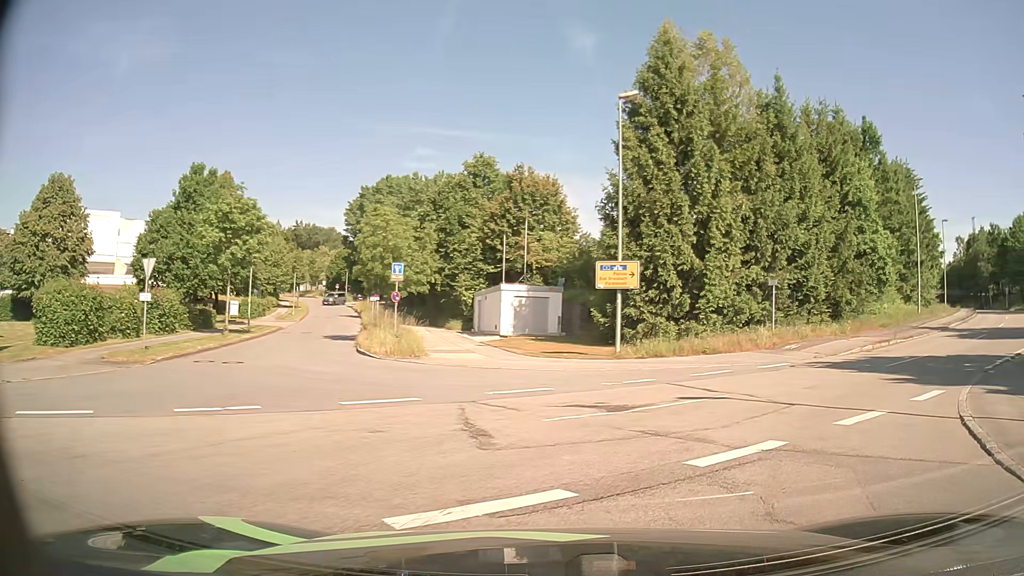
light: Day
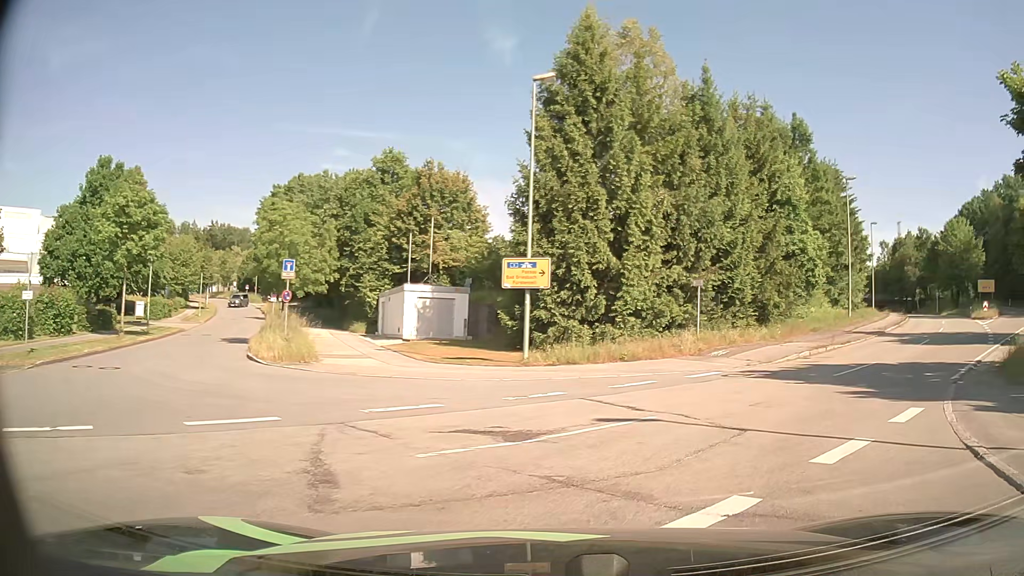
(+0.2, +2.4) m; +9°
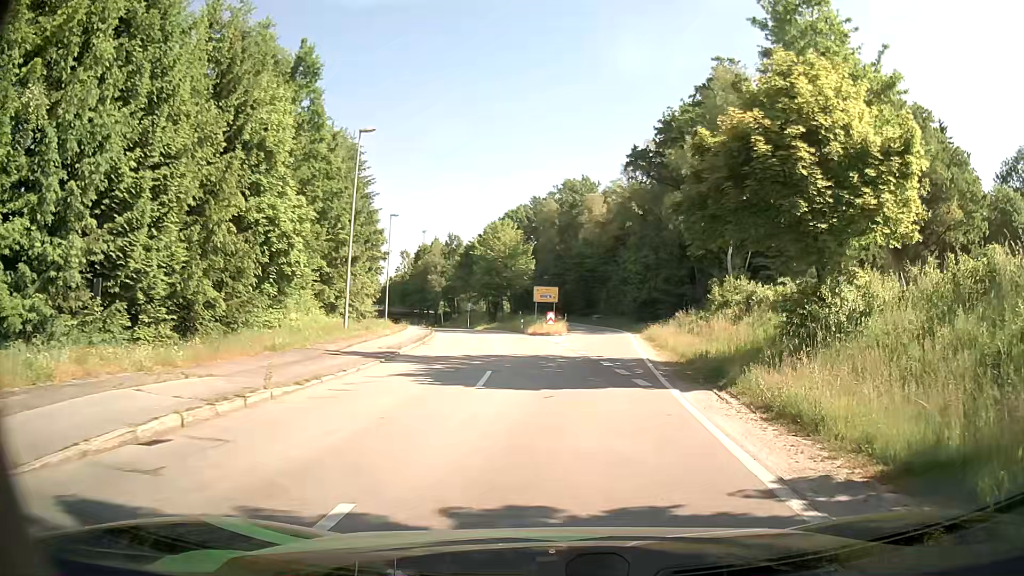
(+6.4, +14.5) m; +41°
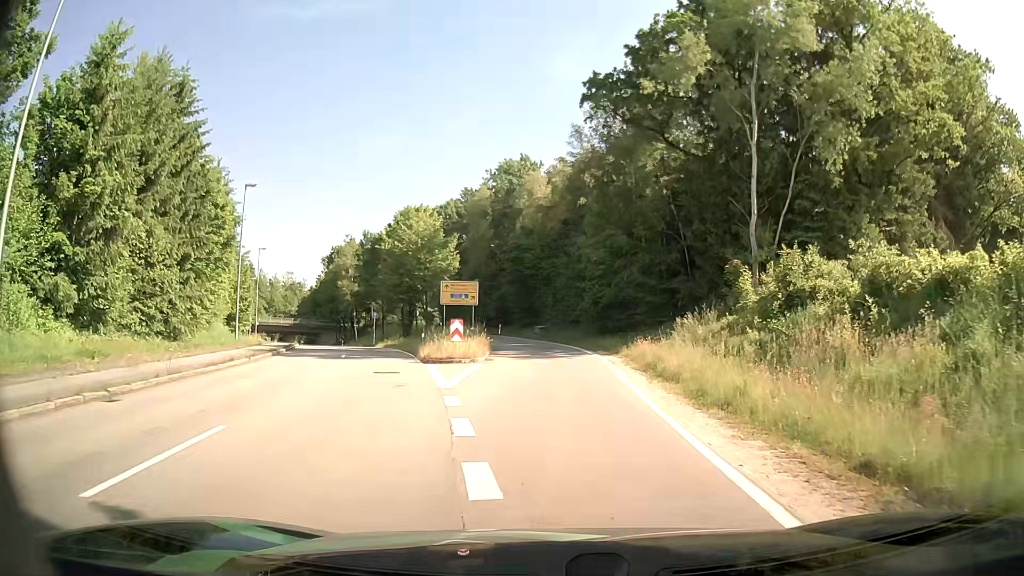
(+1.3, +20.4) m; +5°
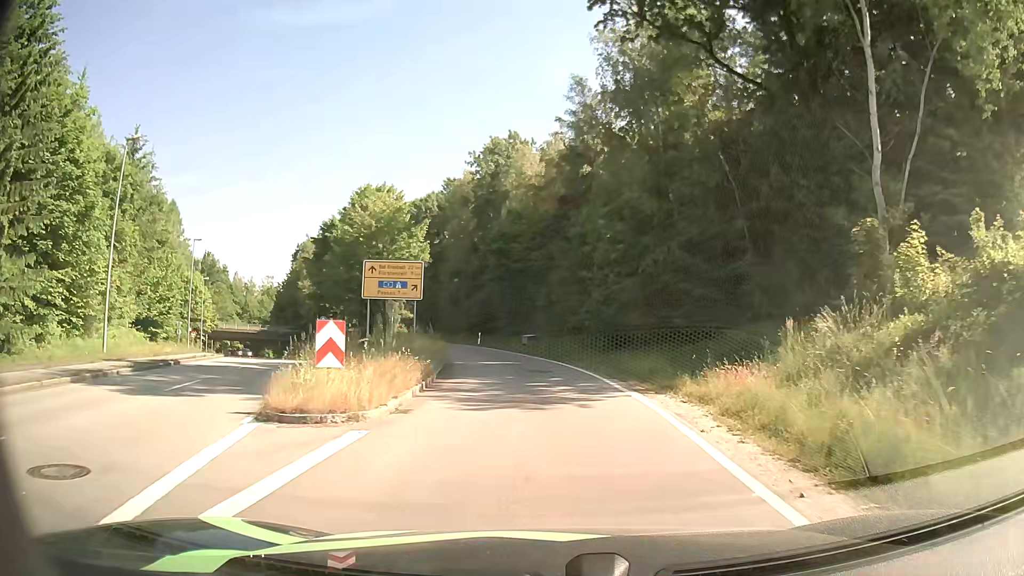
(0.0, +14.1) m; 0°
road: secondary_link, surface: asphalt
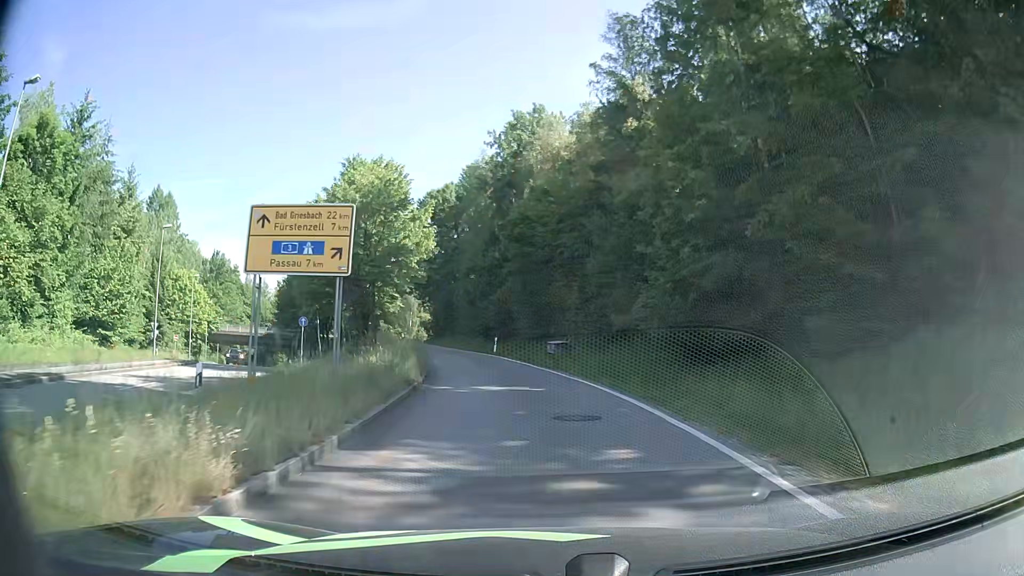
(-0.3, +10.5) m; -3°
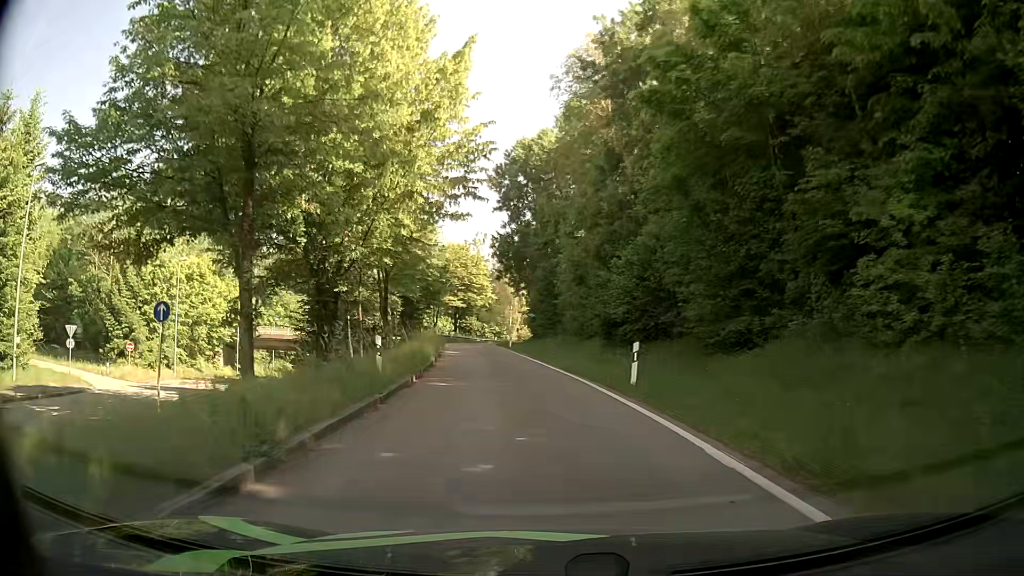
(-2.3, +27.1) m; -10°
